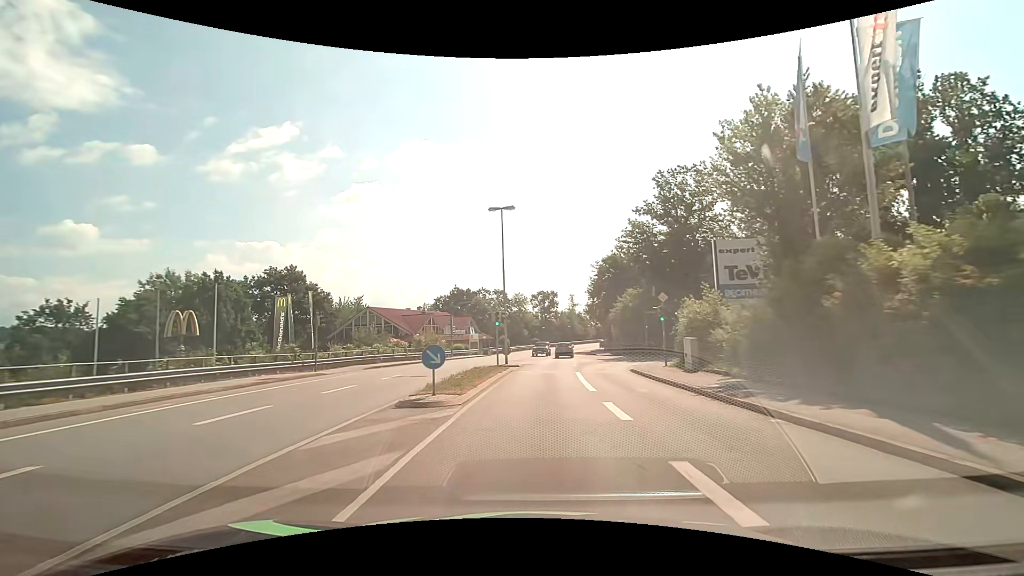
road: tertiary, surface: asphalt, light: Day
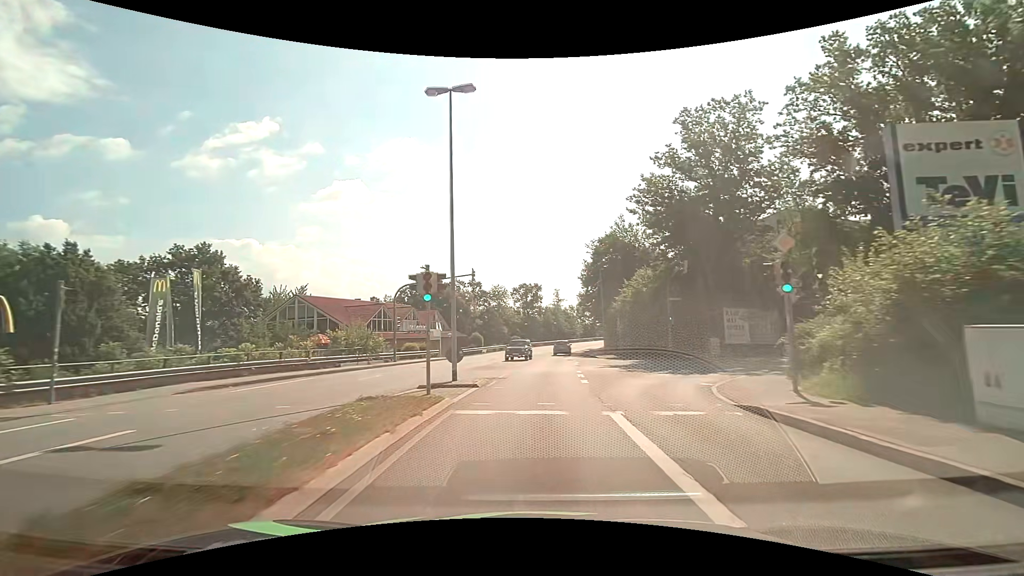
(+0.3, +15.4) m; +2°
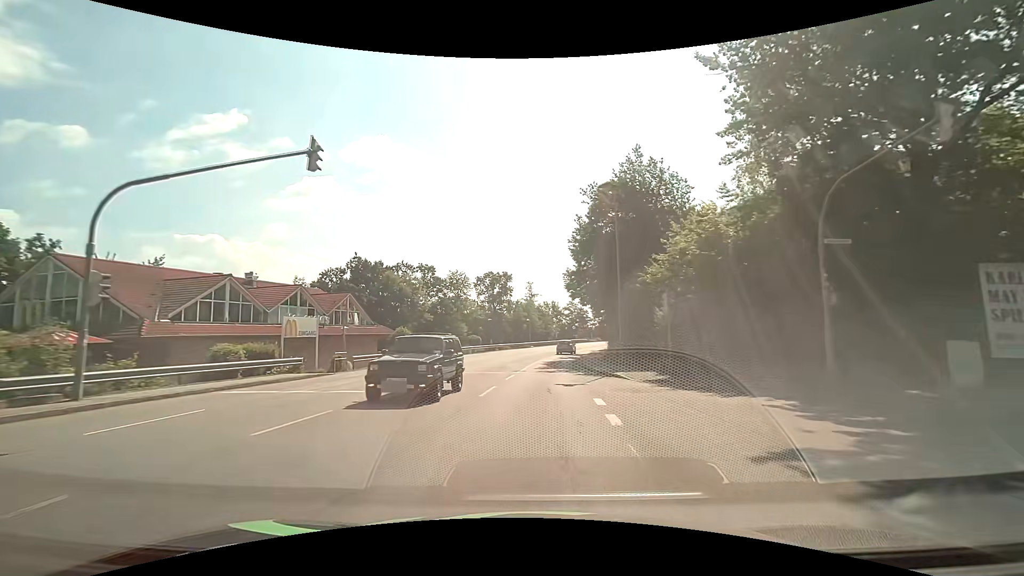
(+0.7, +23.2) m; +4°
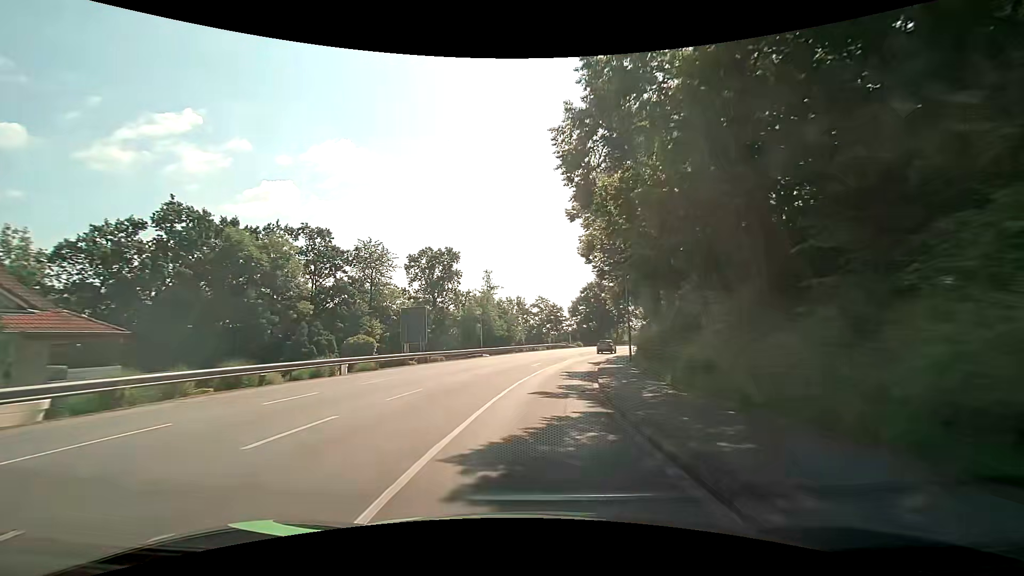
(+0.9, +30.6) m; +4°
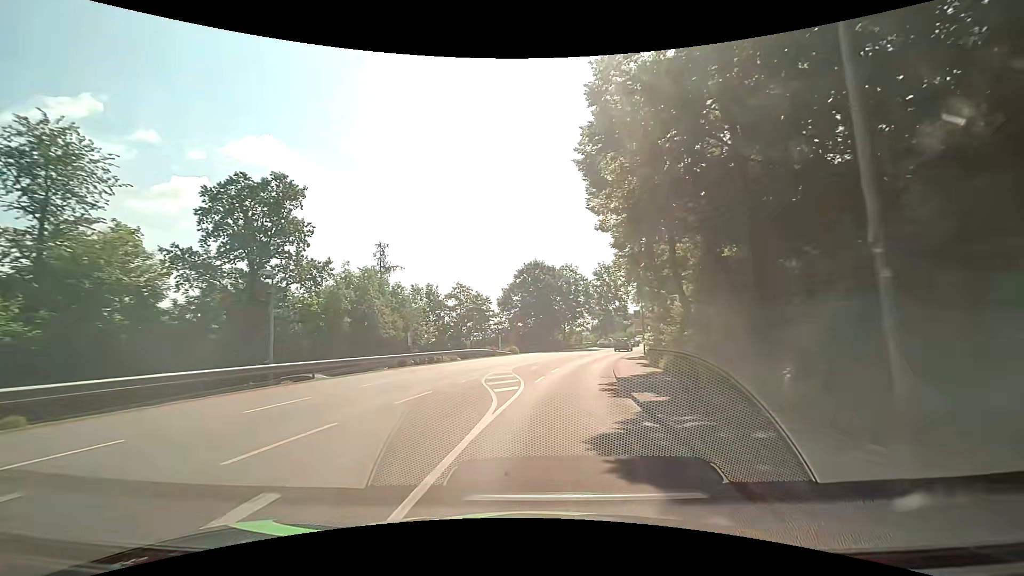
(+1.9, +30.2) m; +8°
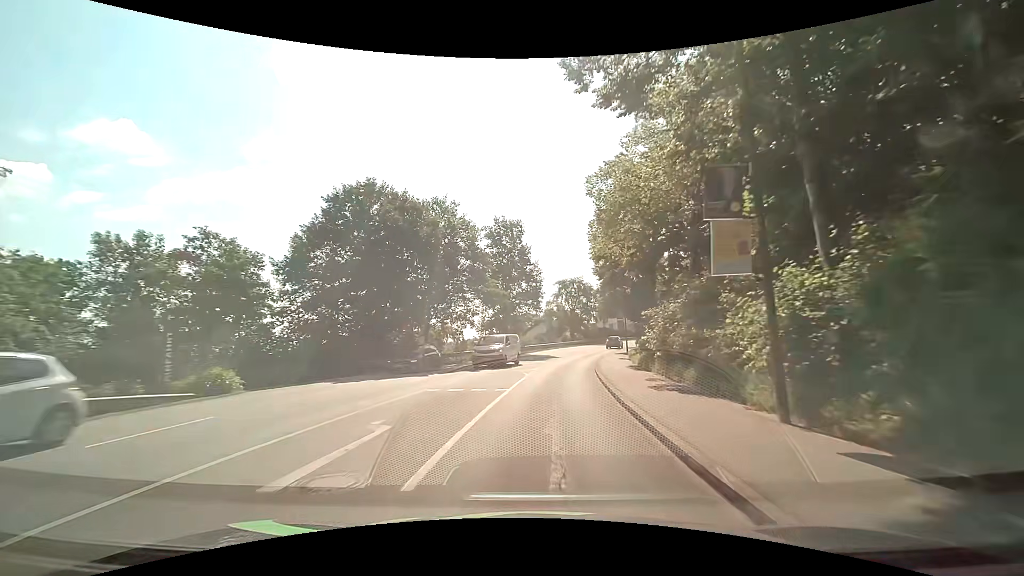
(+4.2, +37.4) m; +13°
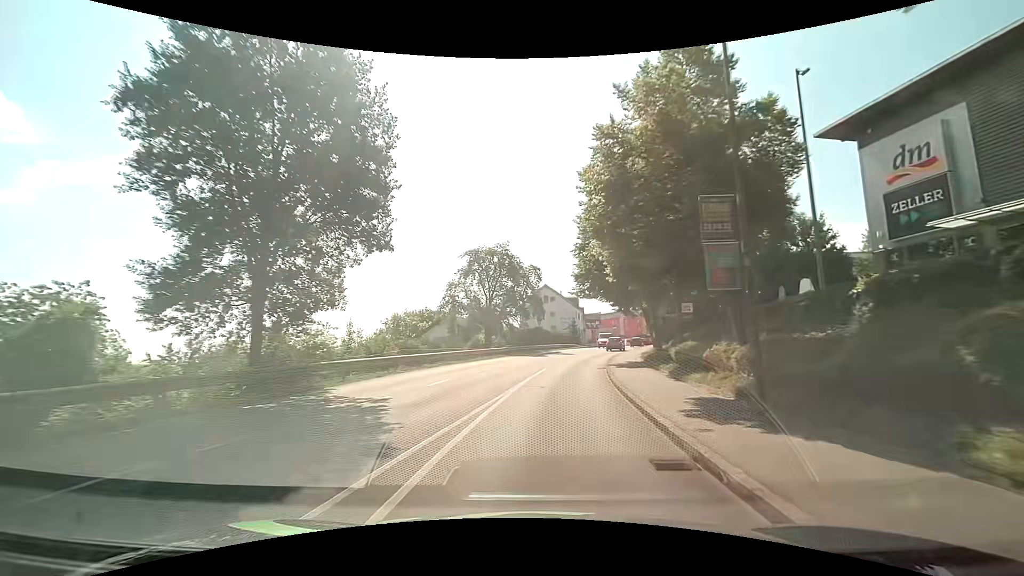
(+2.5, +37.5) m; +9°
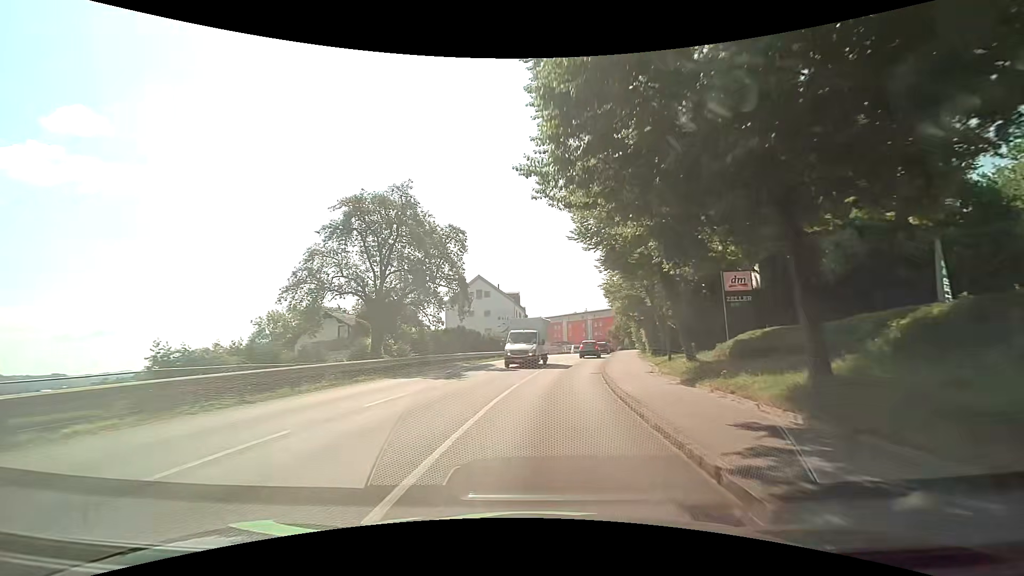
(+1.4, +22.4) m; +8°
